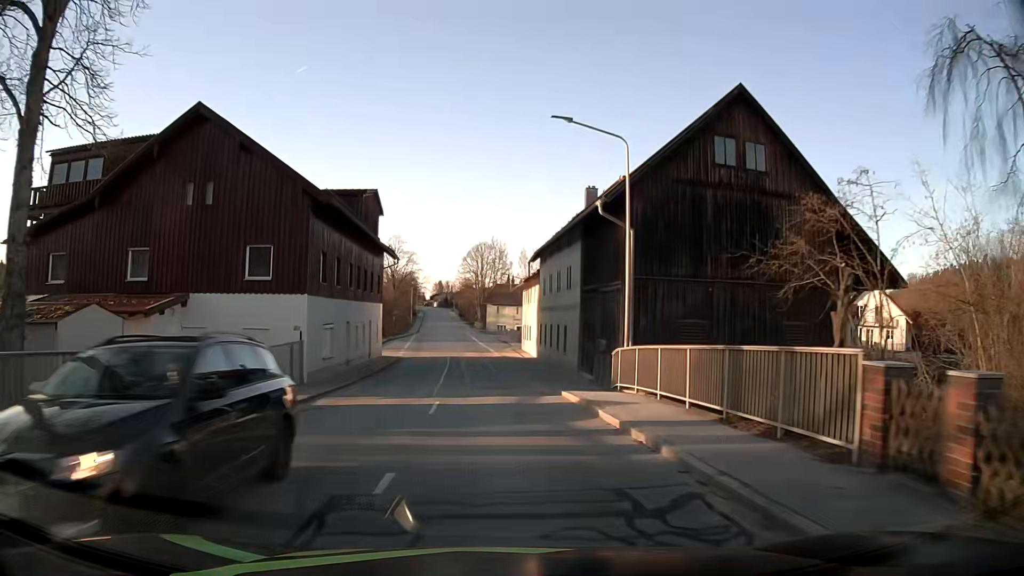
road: secondary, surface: asphalt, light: Day
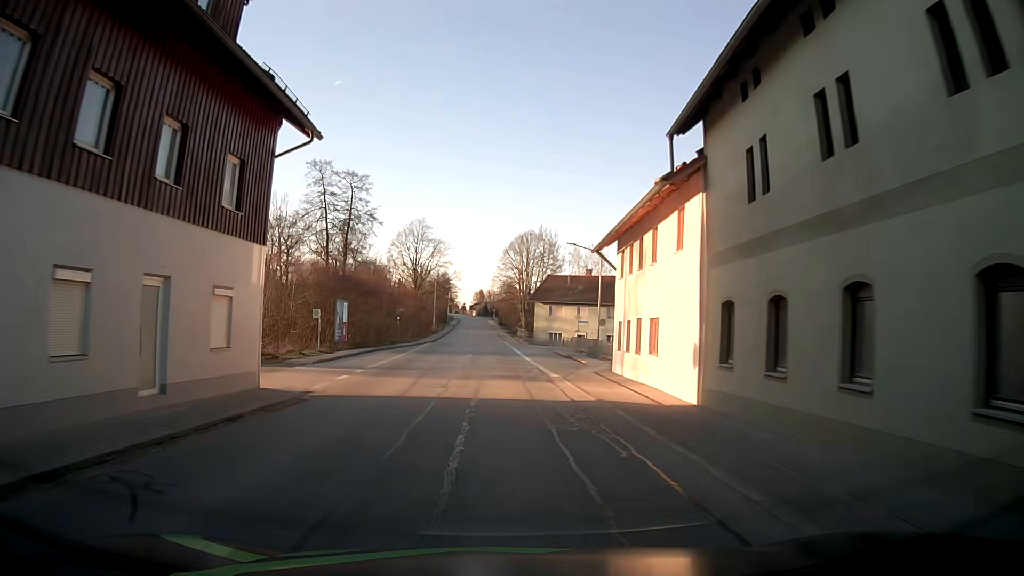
(-1.0, +29.0) m; -4°
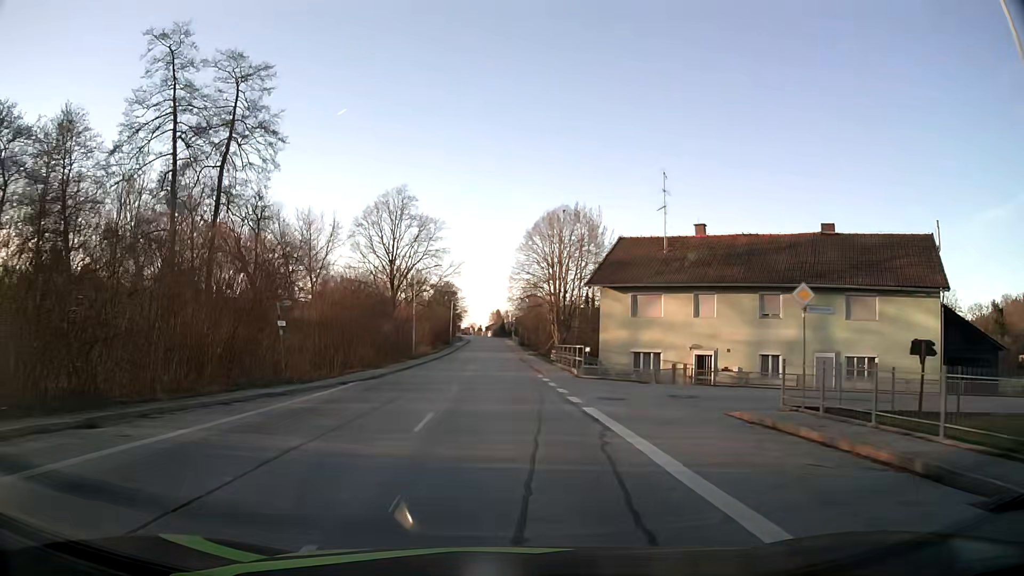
(-0.3, +36.9) m; -1°
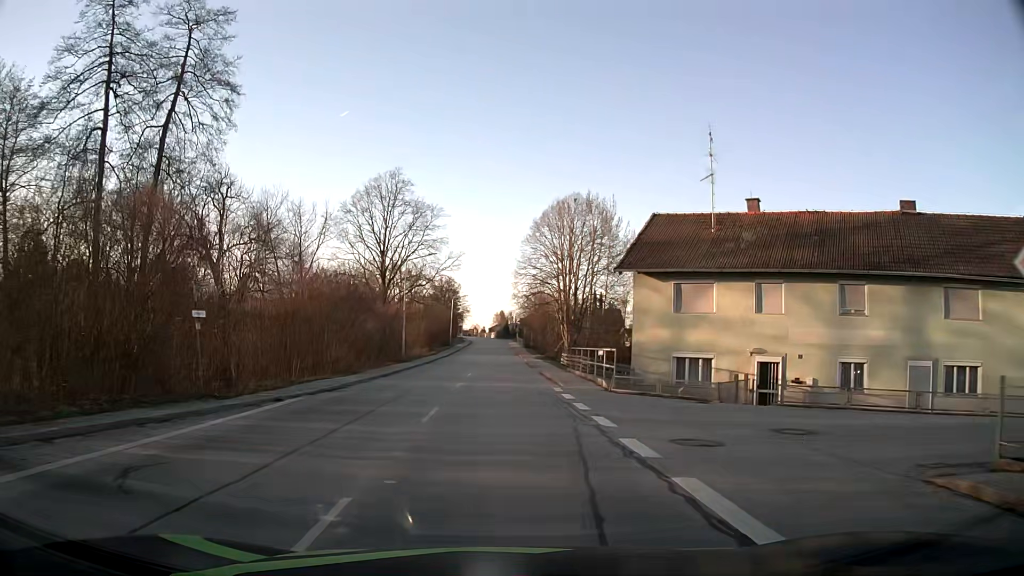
(-0.1, +7.6) m; -1°
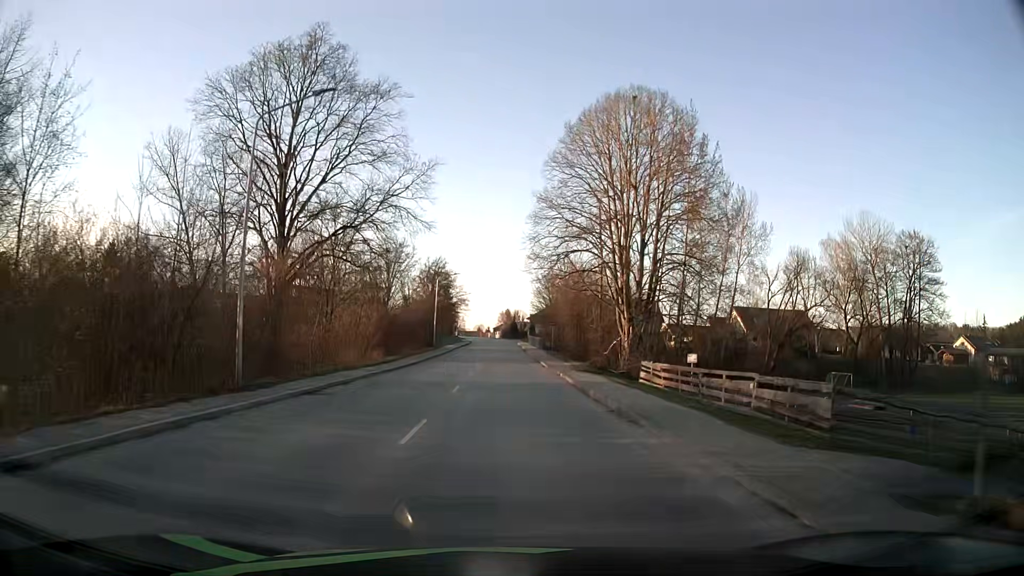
(-0.3, +31.2) m; 0°
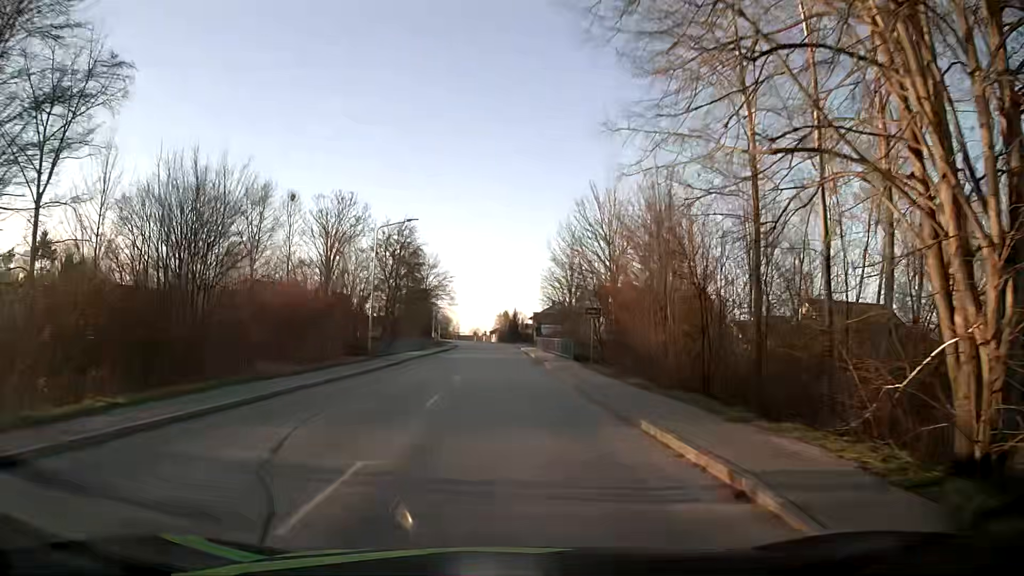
(+0.1, +31.6) m; 0°
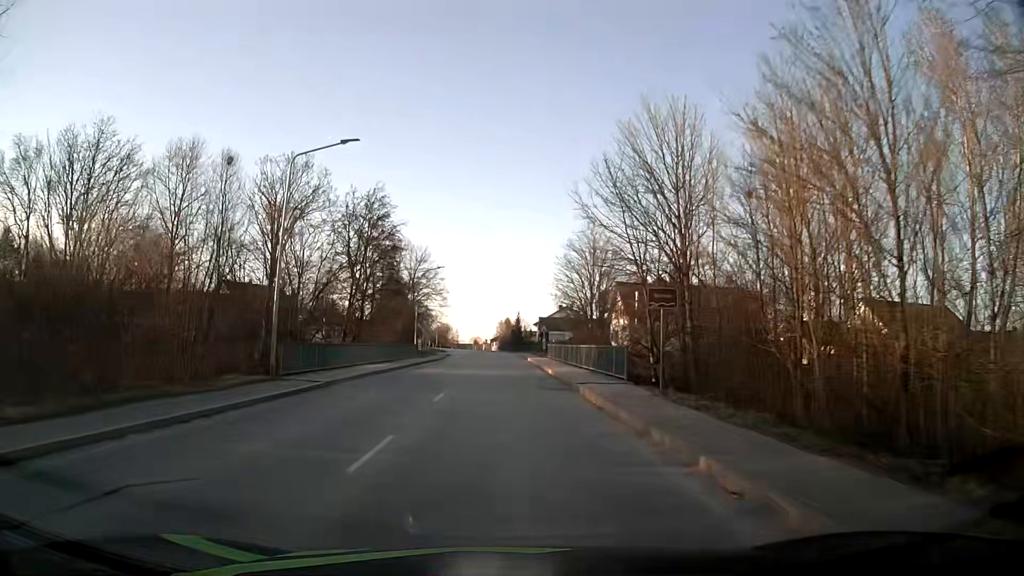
(-0.1, +15.6) m; -1°
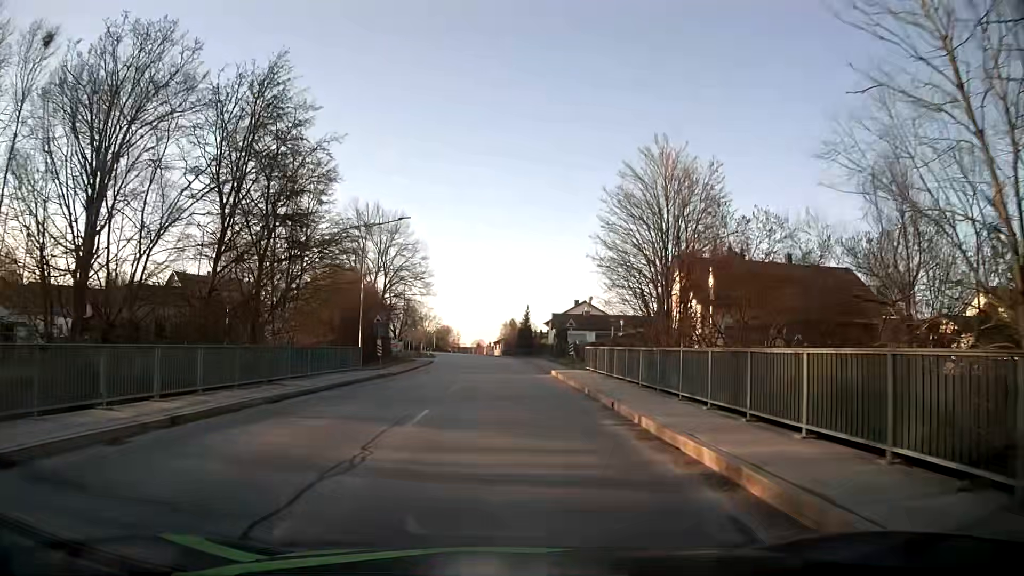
(+0.1, +23.1) m; 0°
(0, +10) (0, +20) (0, +30) (0, +40) (0, +50) (-1, +60) (-1, +70) (-2, +80) (-4, +90) (-5, +100) m
